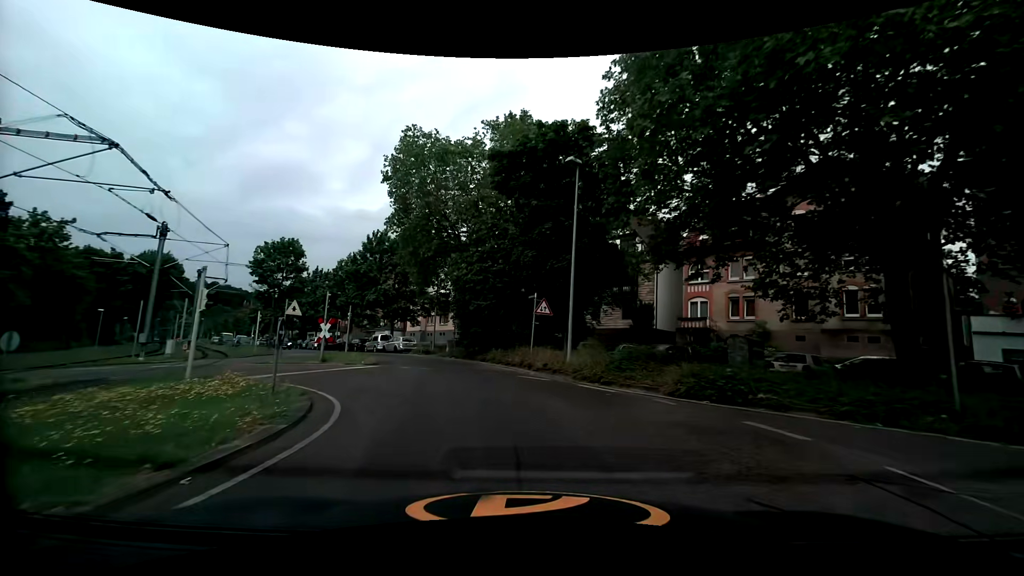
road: secondary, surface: asphalt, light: Day
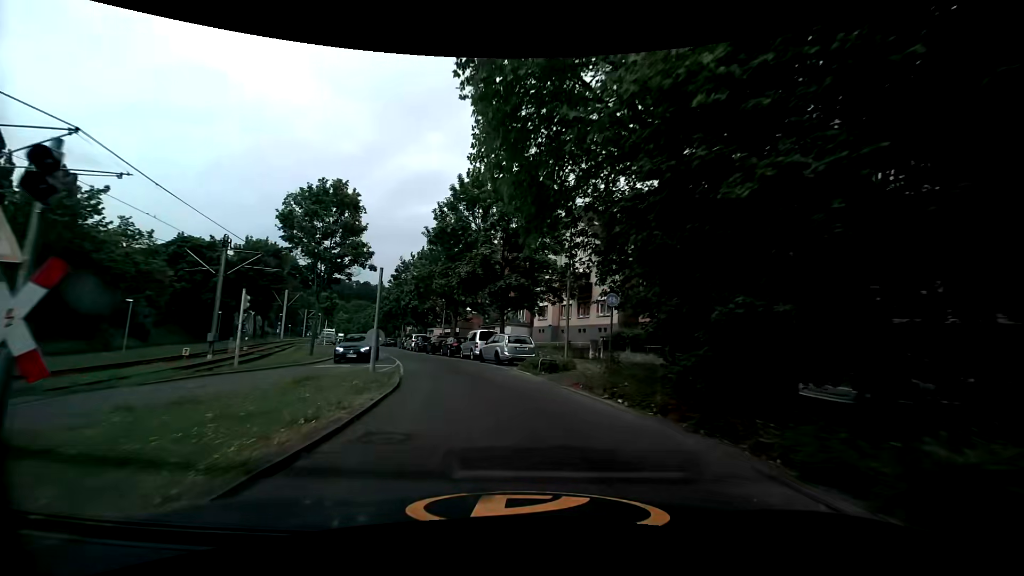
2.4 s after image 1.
(-3.1, +21.3) m; -16°
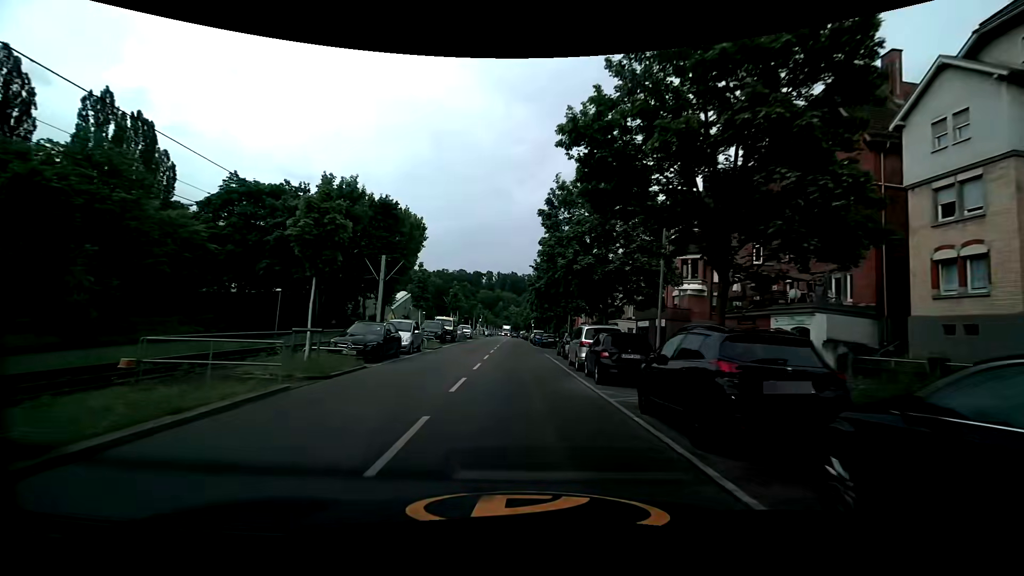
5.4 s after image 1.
(-6.5, +32.5) m; -20°
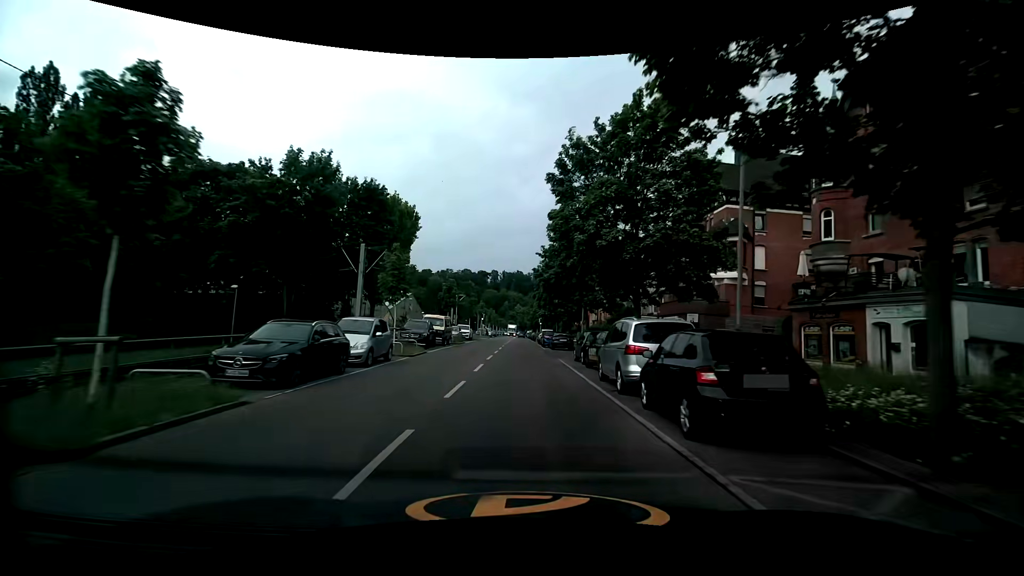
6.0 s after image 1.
(0.0, +7.2) m; -1°
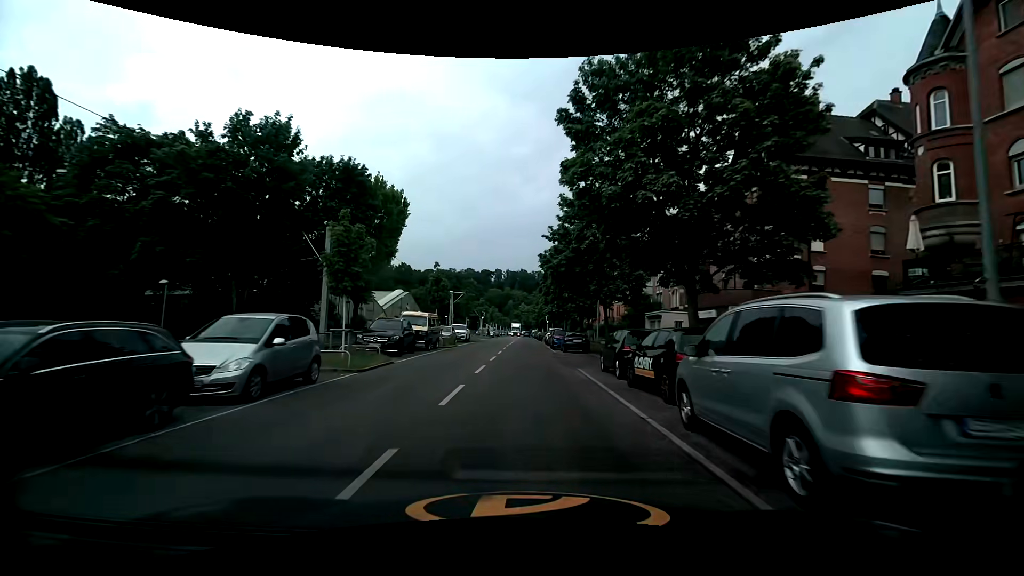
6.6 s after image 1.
(0.0, +7.2) m; -1°
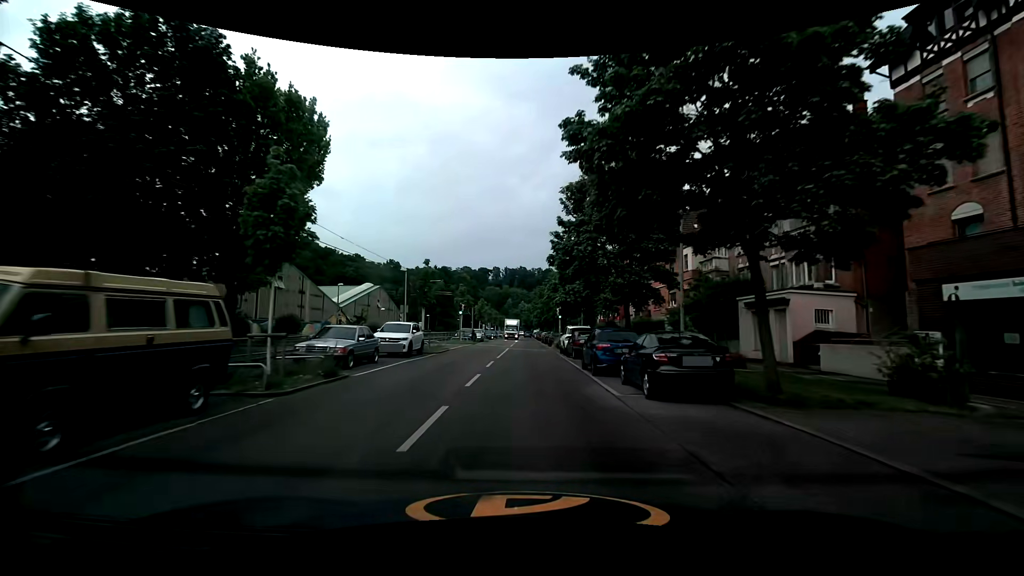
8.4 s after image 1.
(-0.1, +21.6) m; +1°
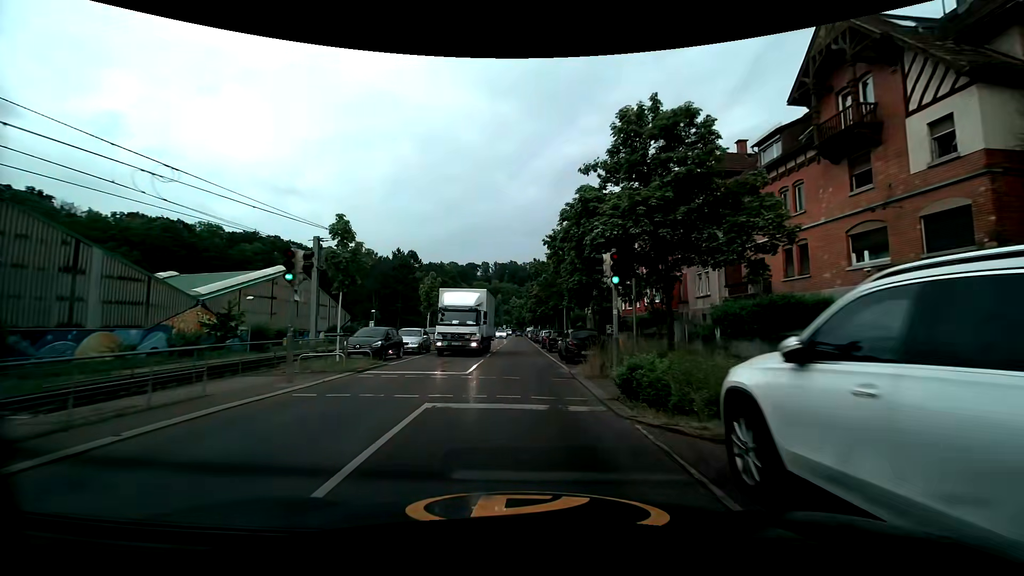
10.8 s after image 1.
(-0.1, +28.3) m; 0°
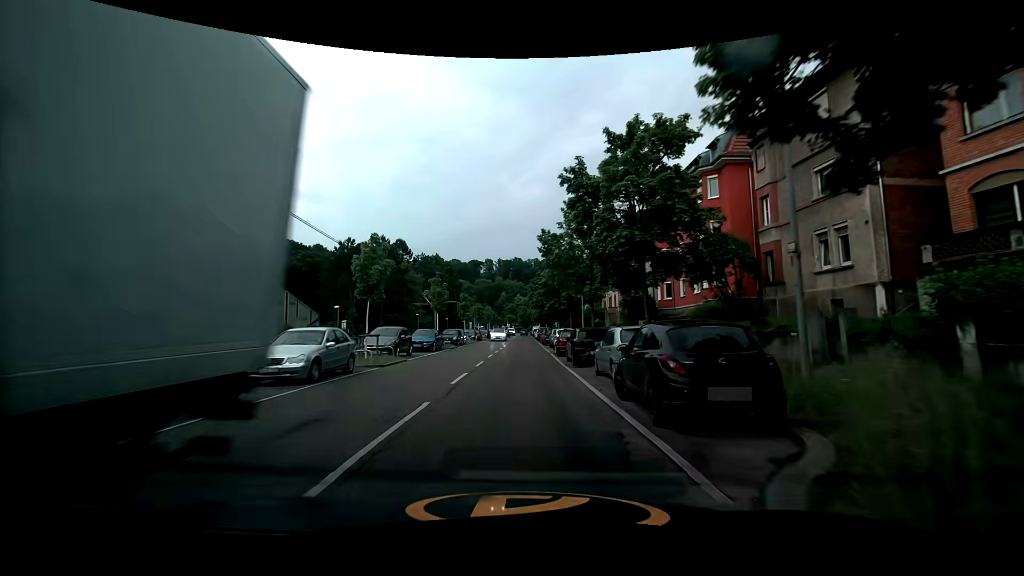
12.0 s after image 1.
(-0.1, +13.9) m; -1°
(0, +10) (0, +20) (0, +30) (-1, +40) (-1, +50) (-1, +60) (-1, +70) (-1, +80) (-1, +90) (-2, +100) m
